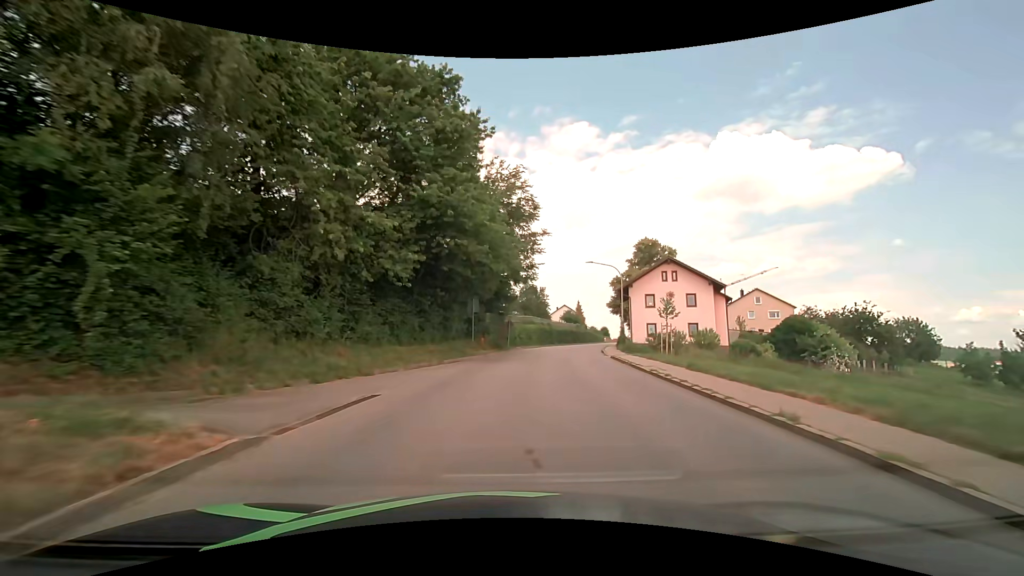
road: tertiary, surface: asphalt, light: Day
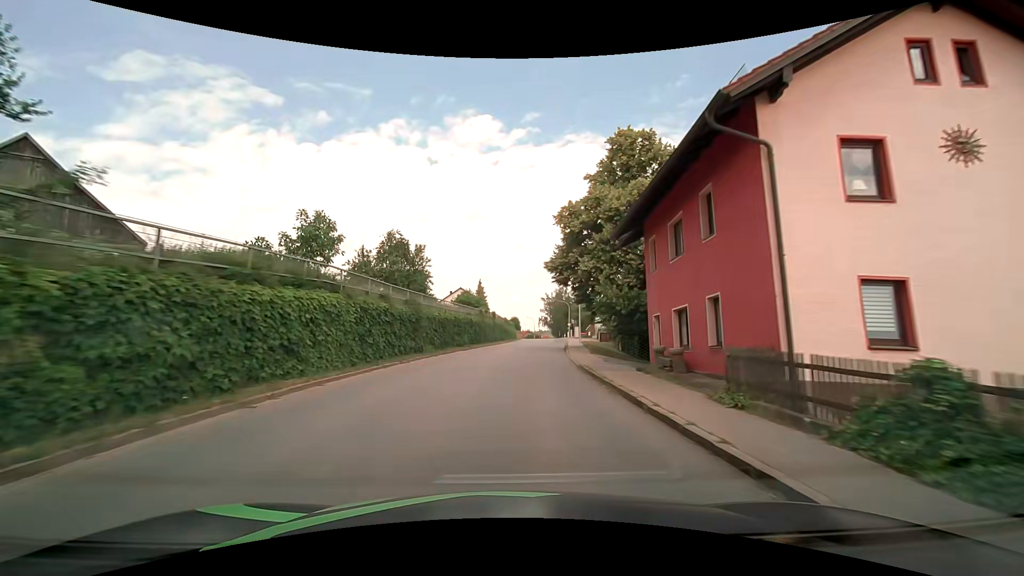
(+4.9, +39.5) m; +12°
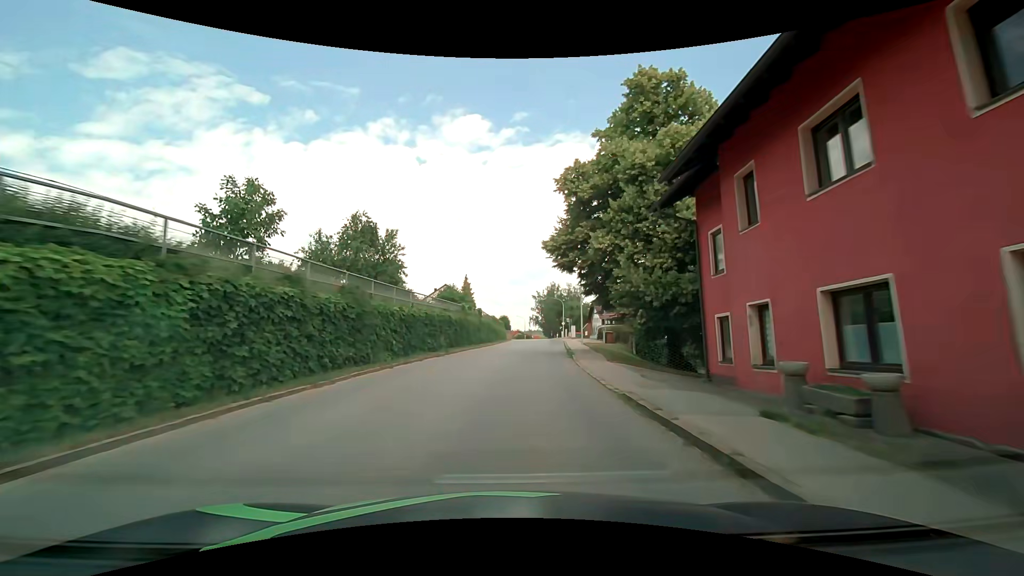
(+0.1, +8.0) m; +1°
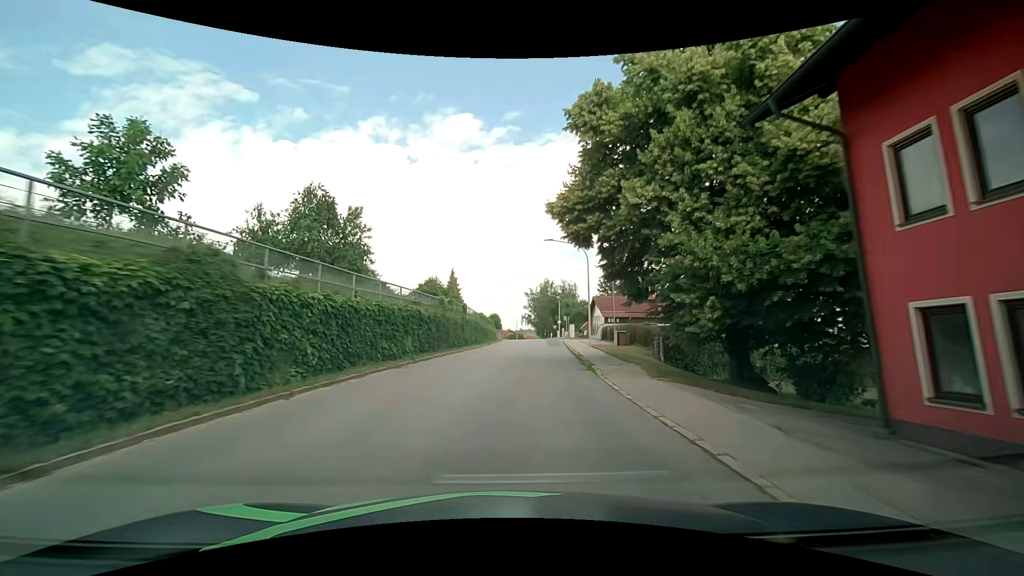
(+0.1, +8.0) m; +1°
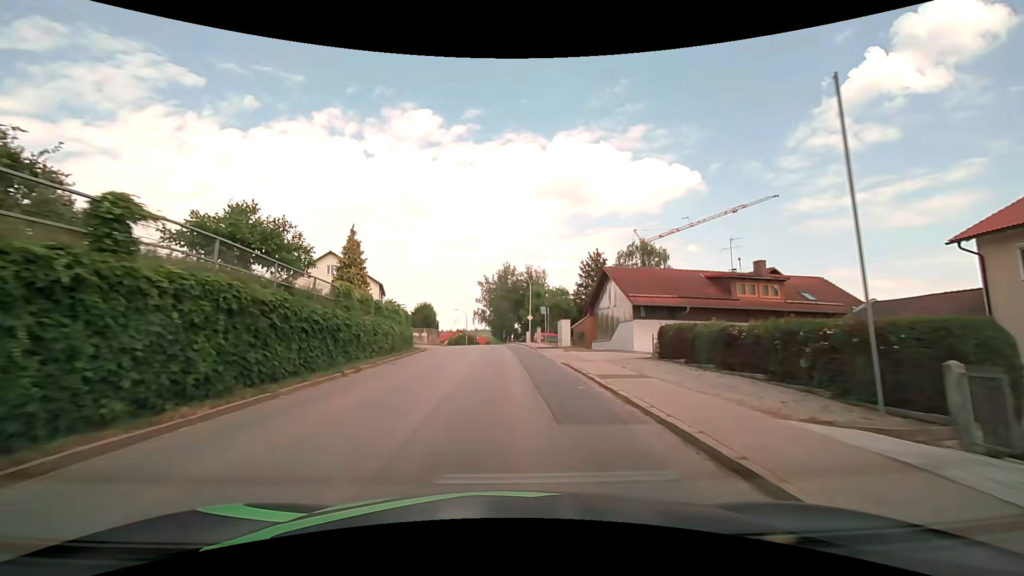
(+1.5, +31.8) m; +5°
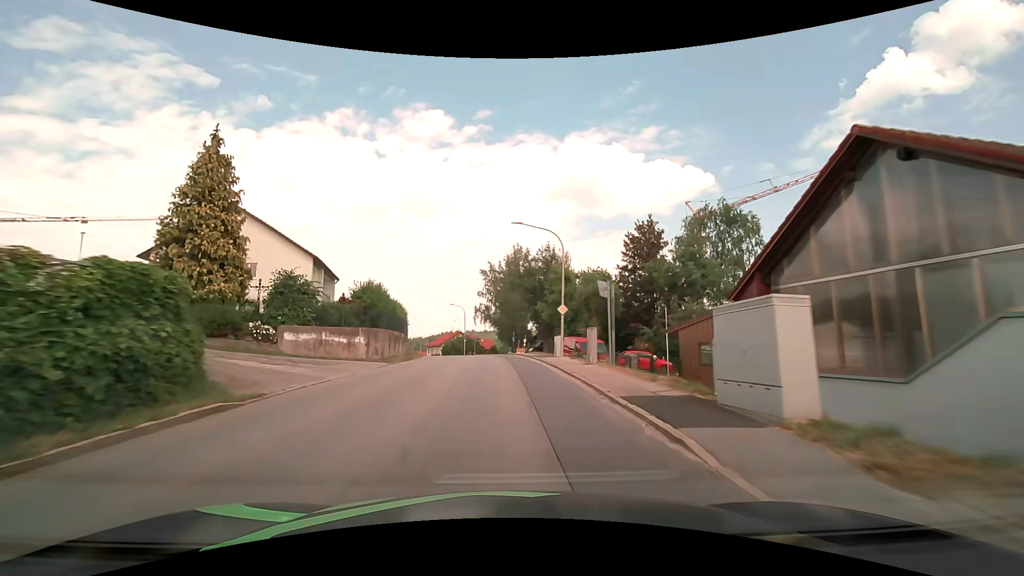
(-0.1, +23.7) m; -1°
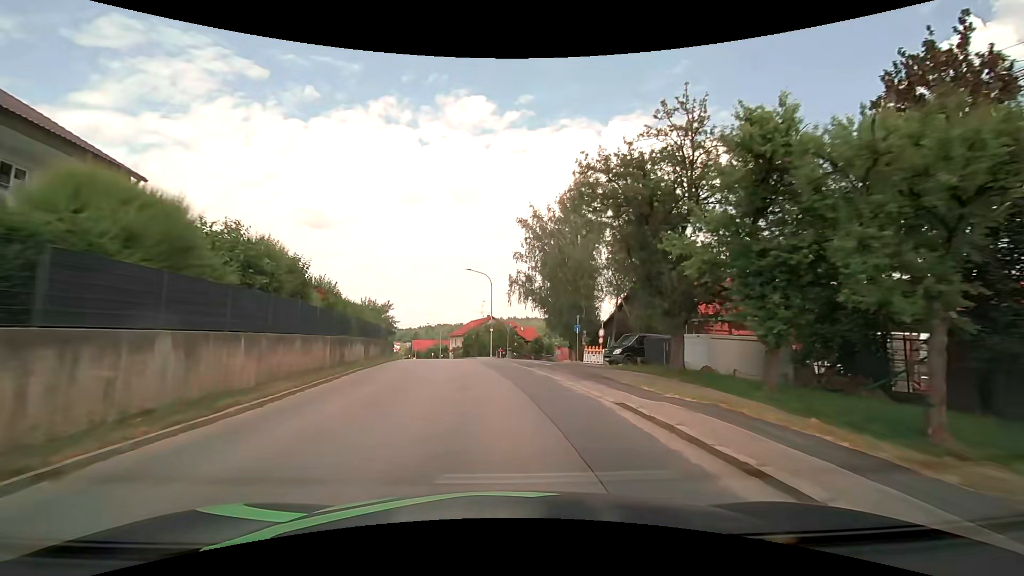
(-1.1, +31.7) m; -4°
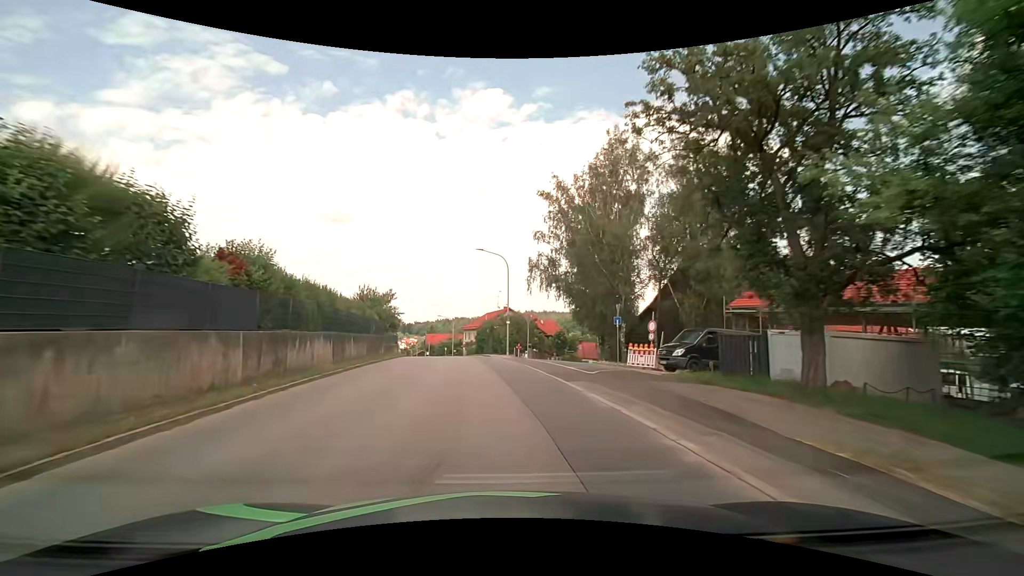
(-0.2, +8.0) m; -2°
(0, +10) (-1, +20) (-2, +30) (-4, +40) (-5, +50) (-7, +60) (-9, +69) (-11, +79) (-13, +89) (-16, +99) m
